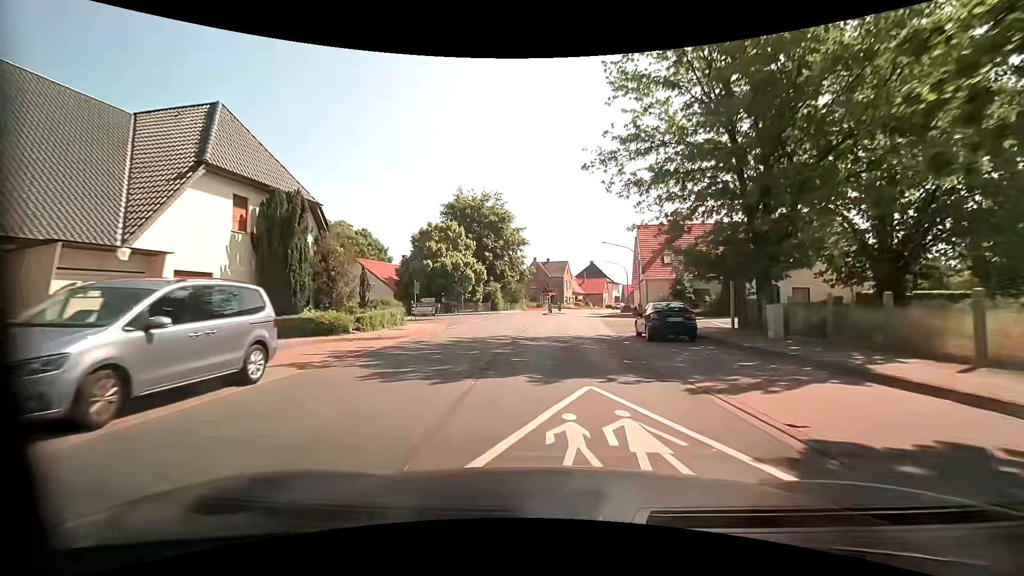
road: primary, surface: asphalt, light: Day
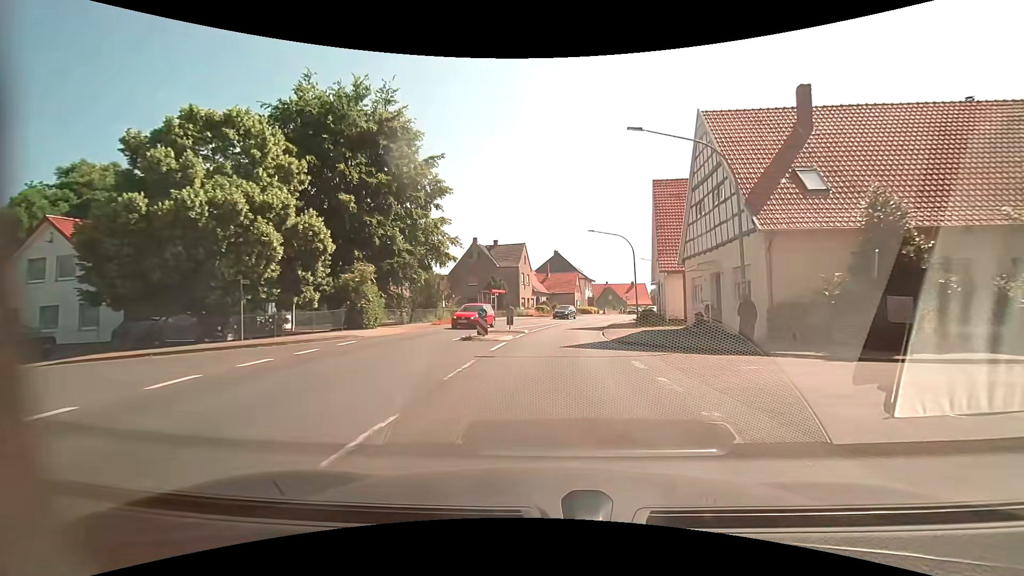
(+1.0, +35.1) m; +5°
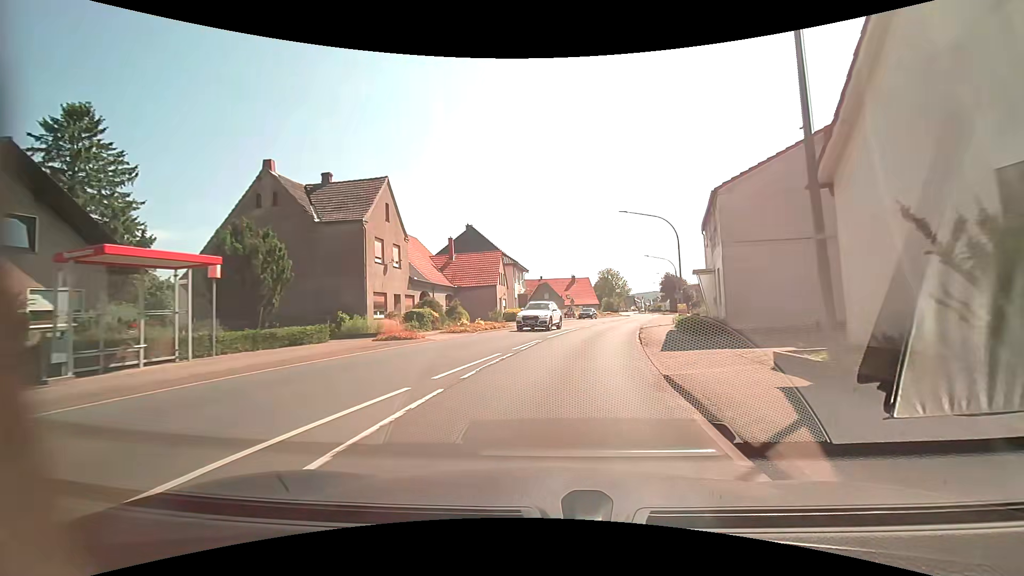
(+2.2, +35.1) m; +8°
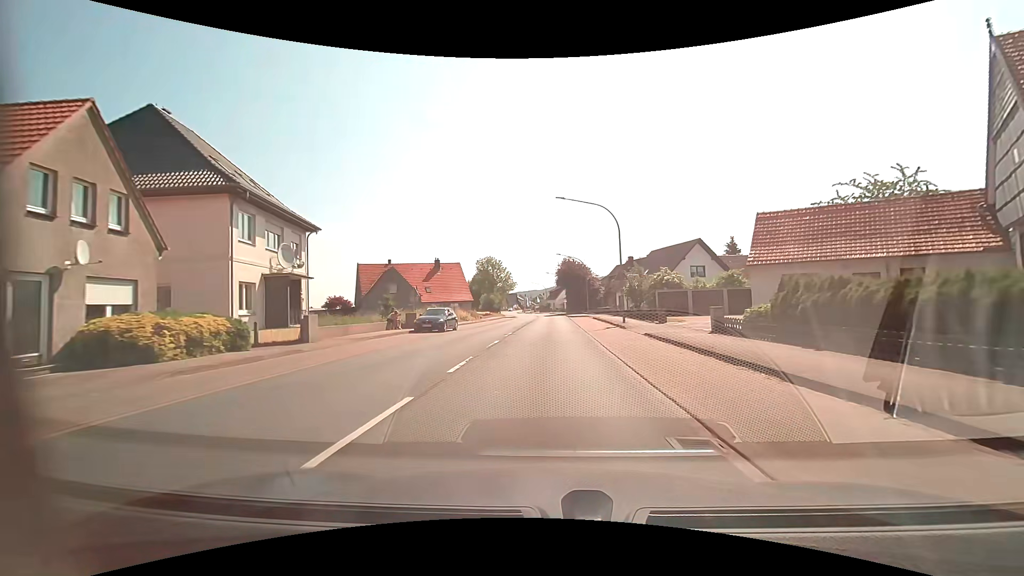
(+4.6, +35.5) m; +13°
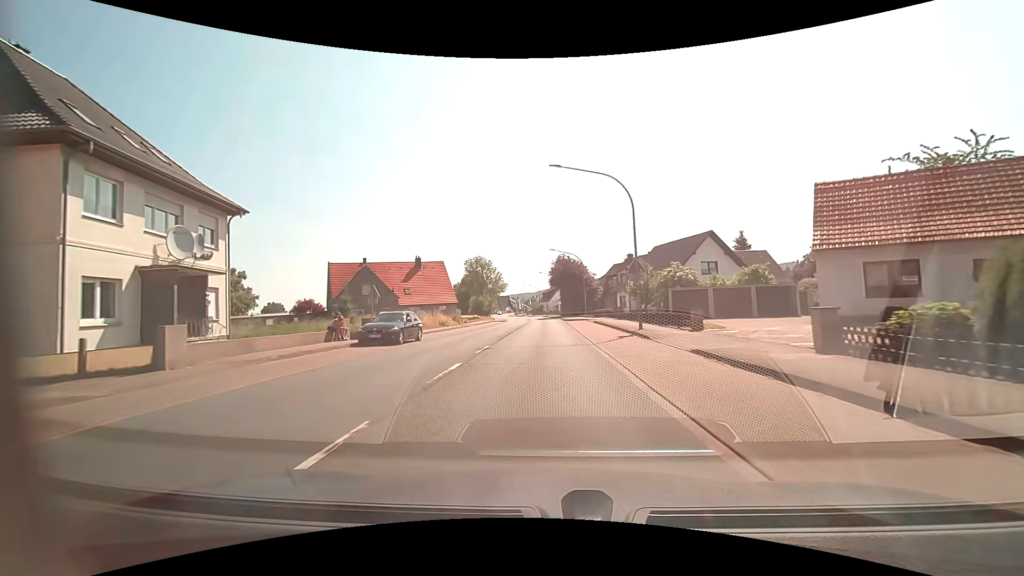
(+0.1, +7.4) m; +1°
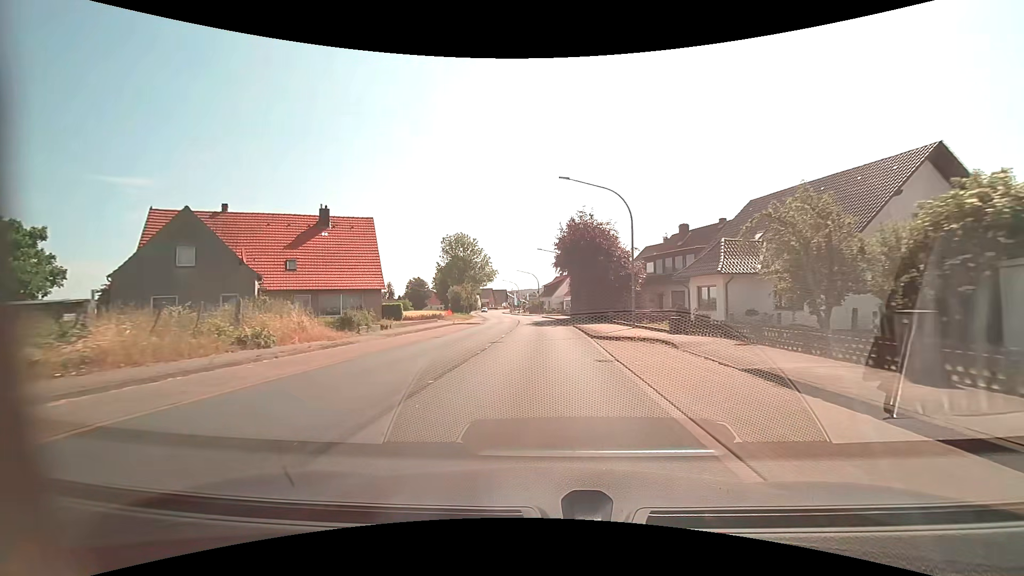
(+0.1, +30.7) m; 0°
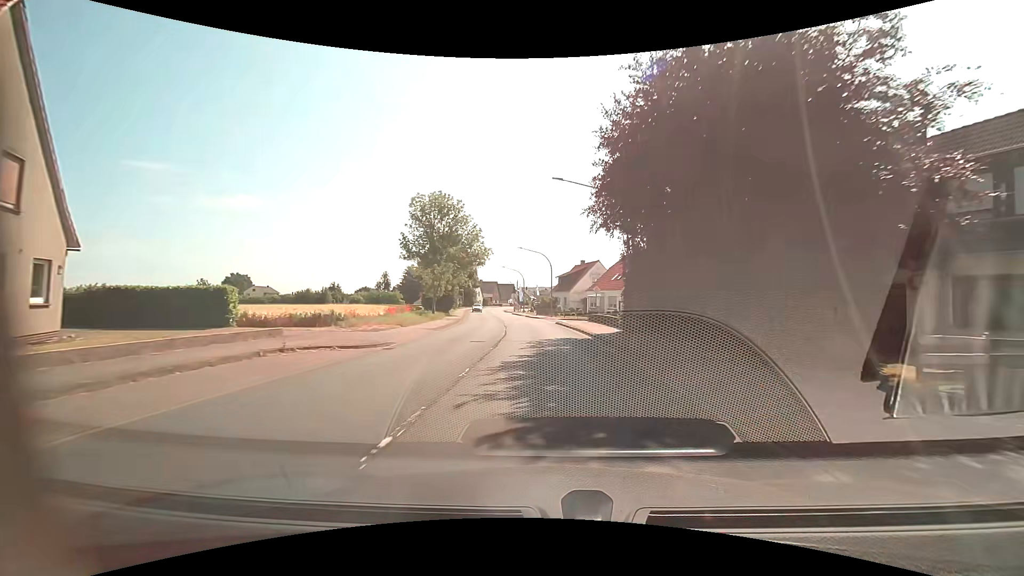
(-0.5, +30.0) m; -1°
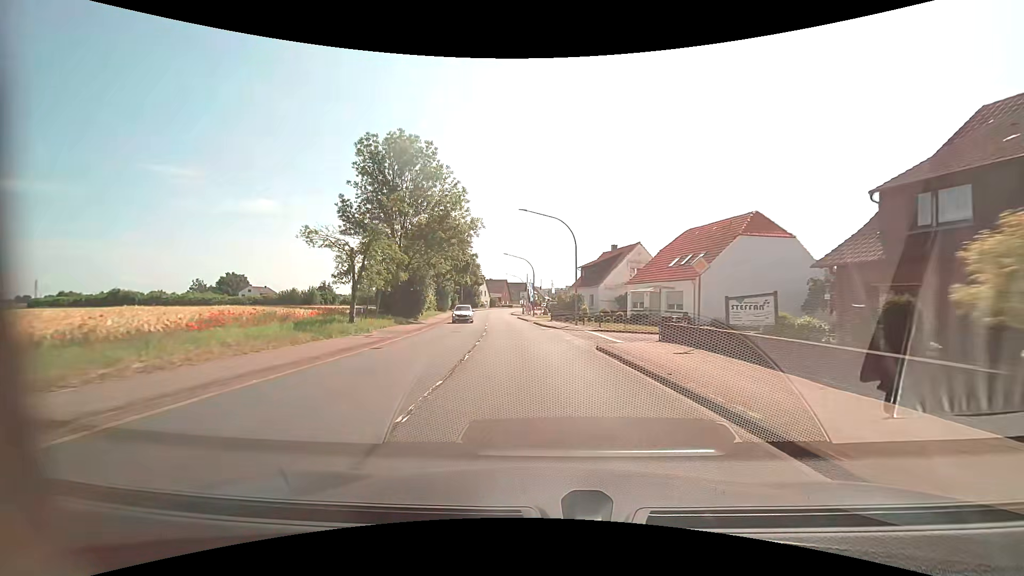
(-0.3, +22.2) m; -2°
(0, +10) (-1, +20) (-2, +30) (-3, +40) (-4, +50) (-5, +60) (-6, +70) (-7, +80) (-8, +90) (-8, +100) m
